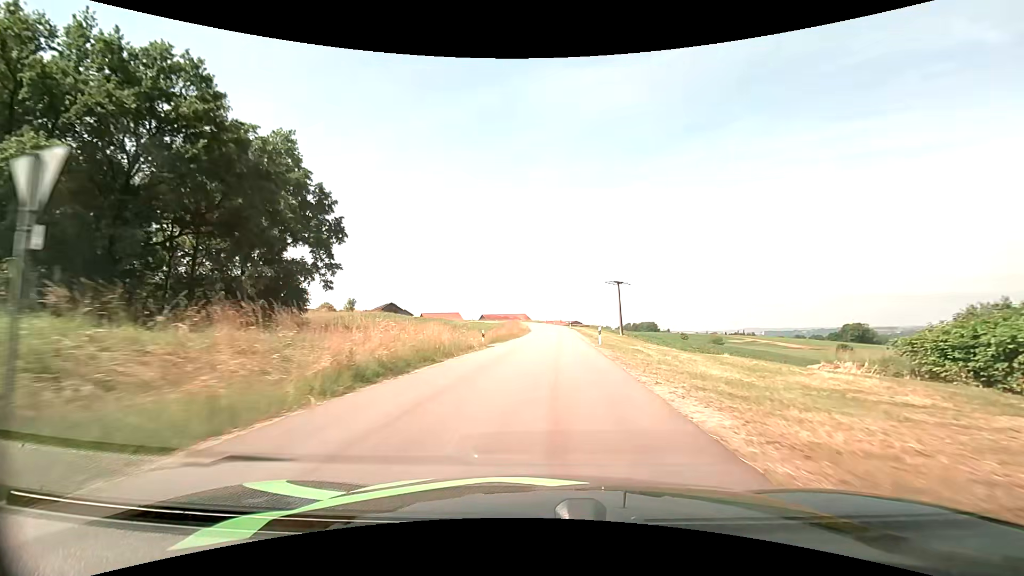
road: unclassified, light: Day
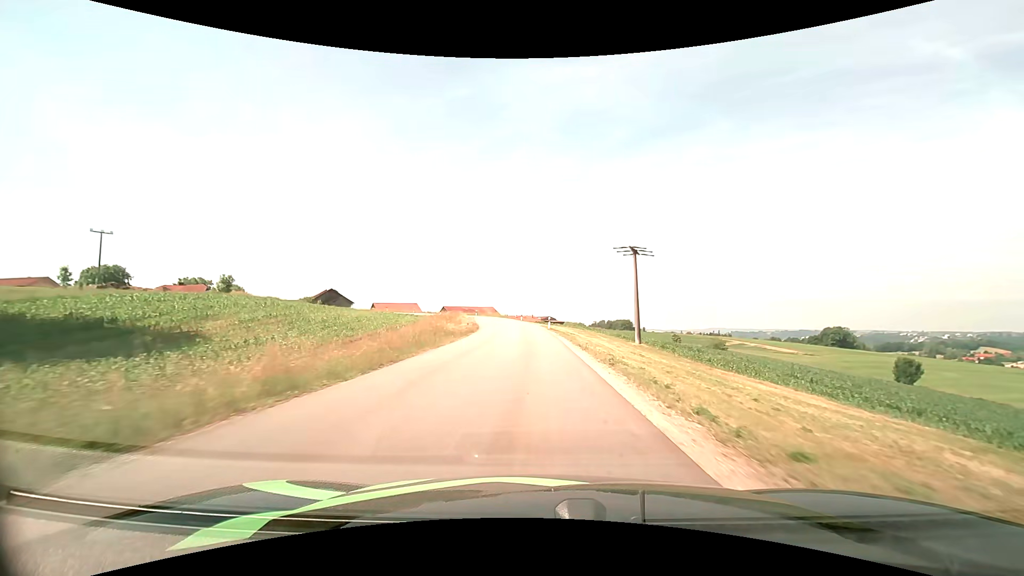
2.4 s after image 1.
(+1.4, +37.6) m; +3°
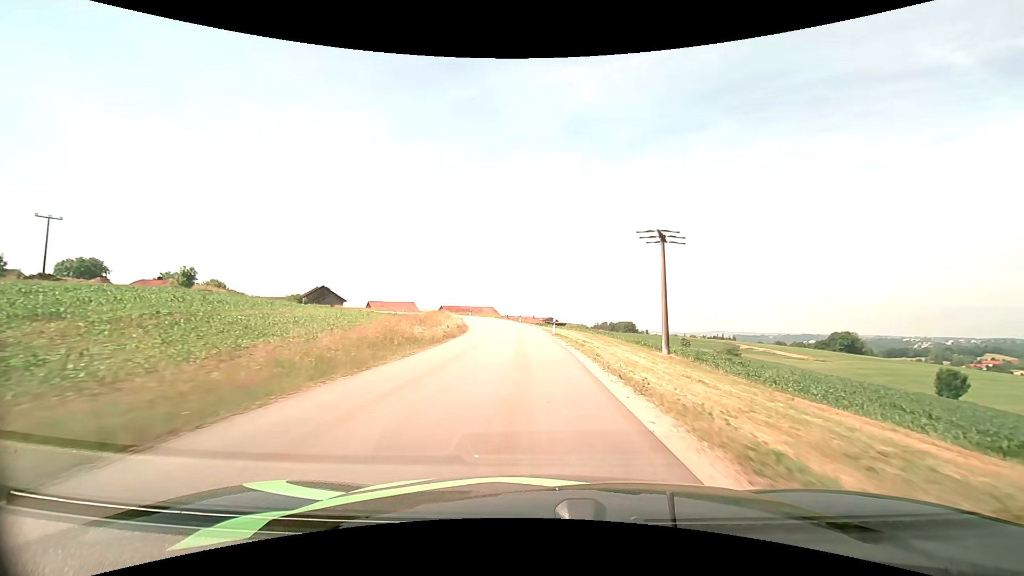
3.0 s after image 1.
(0.0, +9.9) m; 0°
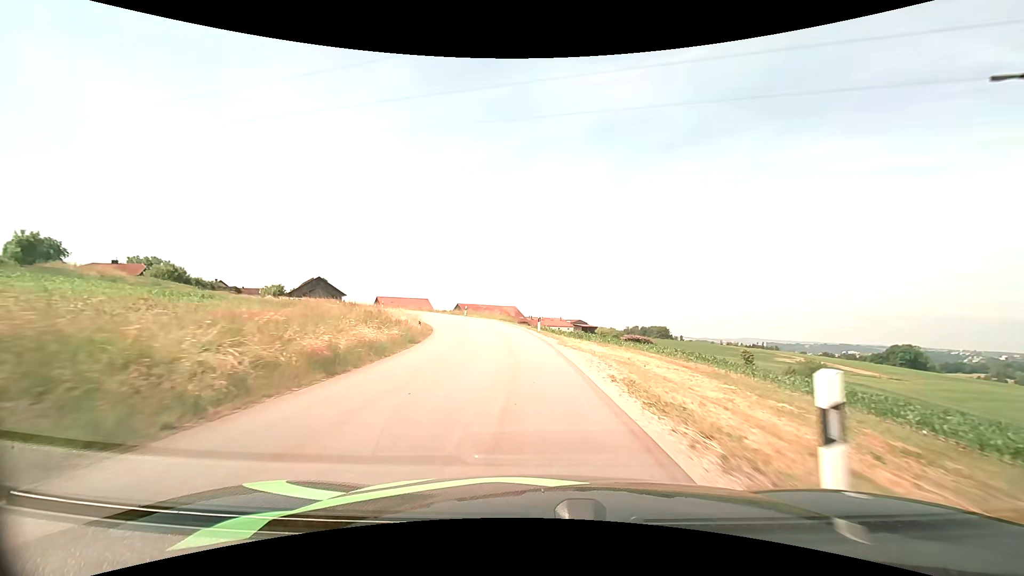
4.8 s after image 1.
(-0.6, +28.8) m; -3°
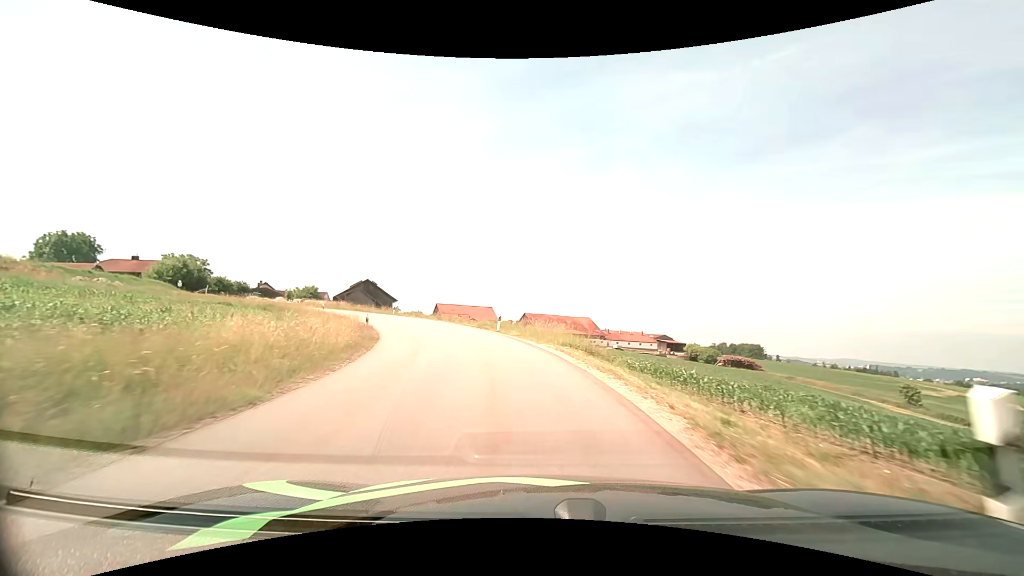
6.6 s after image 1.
(-1.3, +25.7) m; -8°
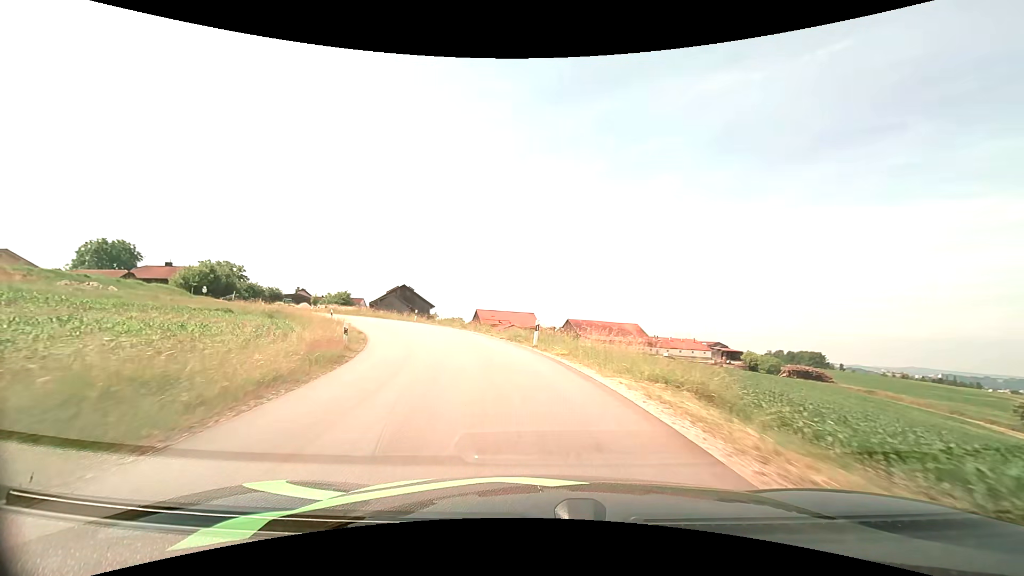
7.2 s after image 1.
(-0.3, +8.1) m; -5°
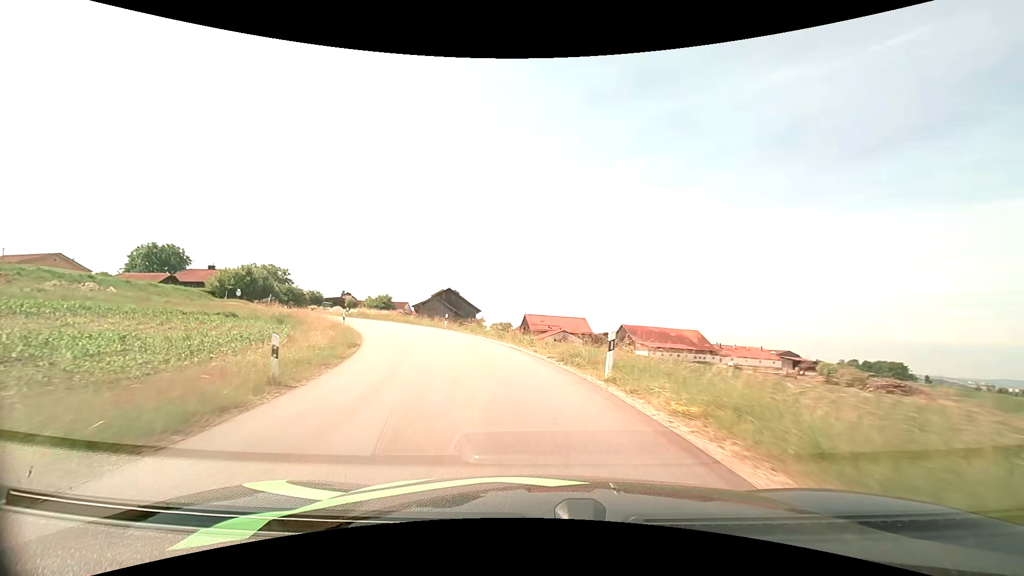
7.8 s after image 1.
(-0.4, +7.9) m; -6°
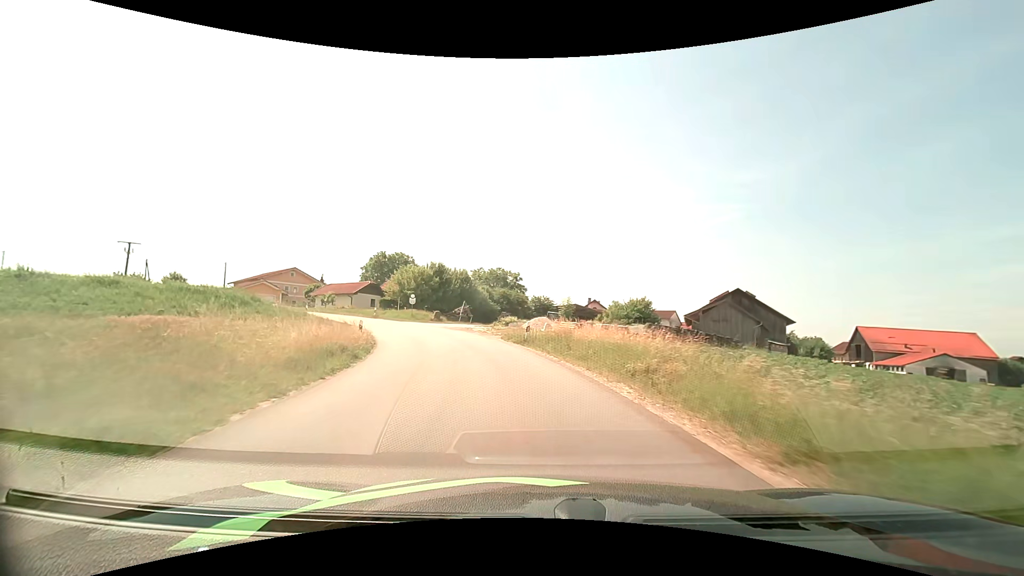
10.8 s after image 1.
(-10.0, +36.8) m; -29°
(-1, +10) (-2, +20) (-5, +29) (-10, +38) (-16, +46) (-23, +54) (-30, +60) (-39, +65) (-48, +70) (-57, +74) m
